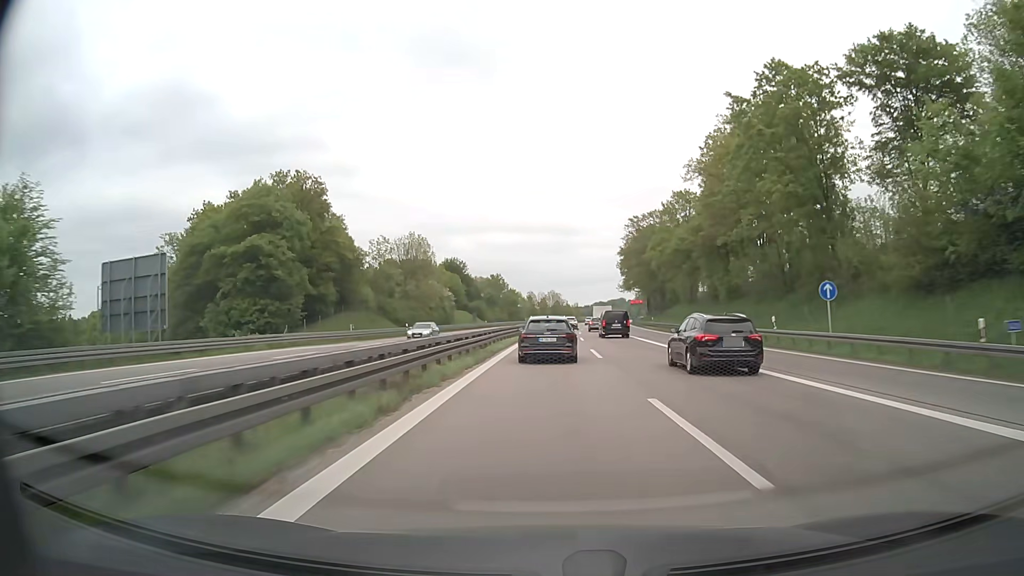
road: motorway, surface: asphalt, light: Day
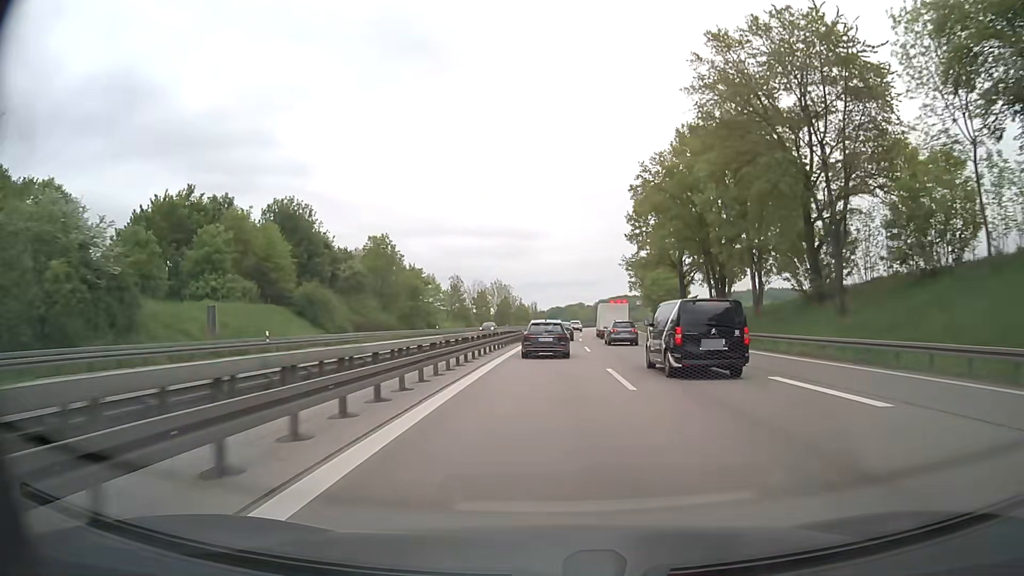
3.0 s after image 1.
(+2.5, +82.3) m; +4°
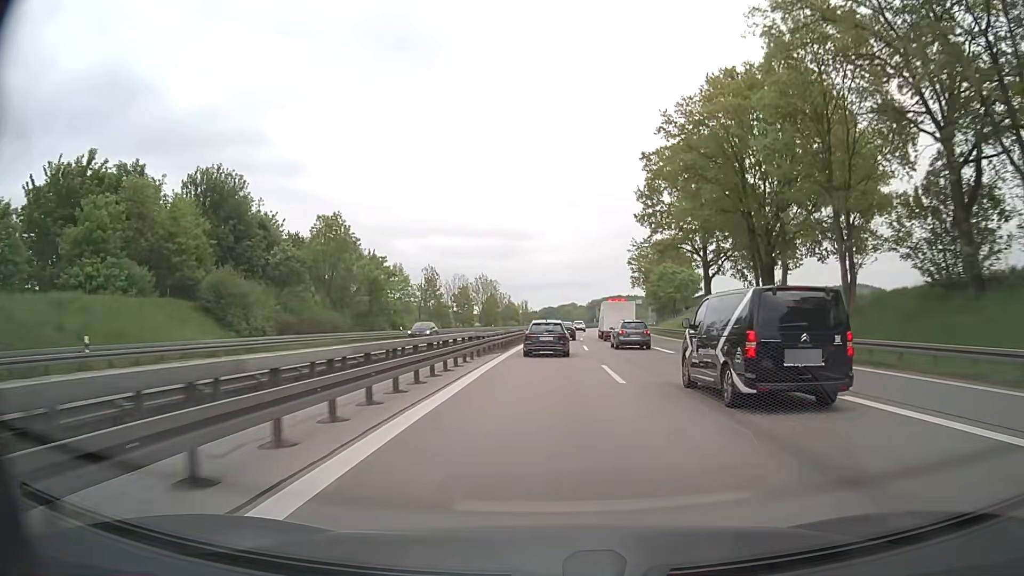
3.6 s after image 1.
(+0.1, +16.6) m; +1°
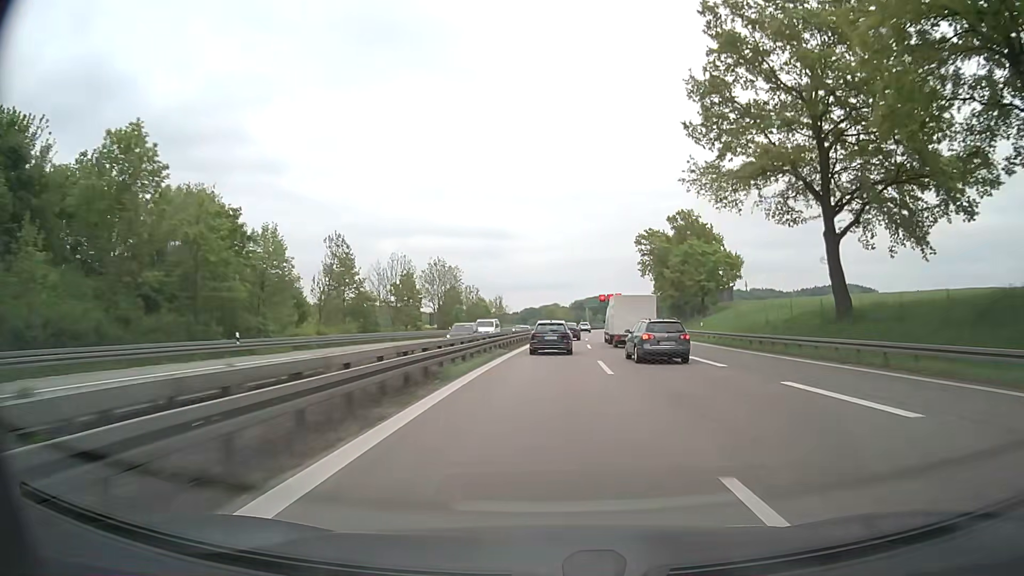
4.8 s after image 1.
(+0.3, +33.5) m; +1°
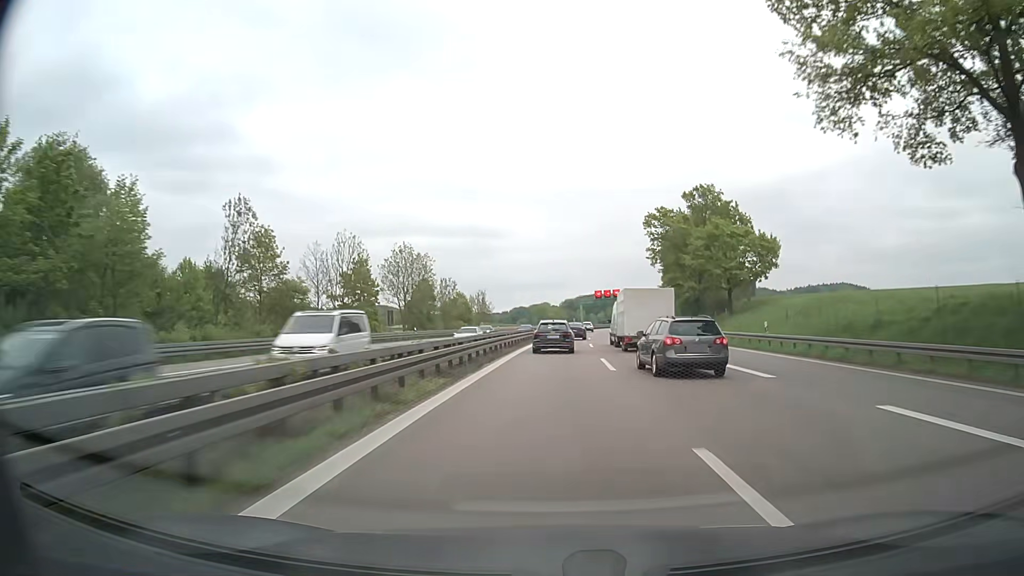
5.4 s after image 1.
(+0.1, +16.9) m; +1°
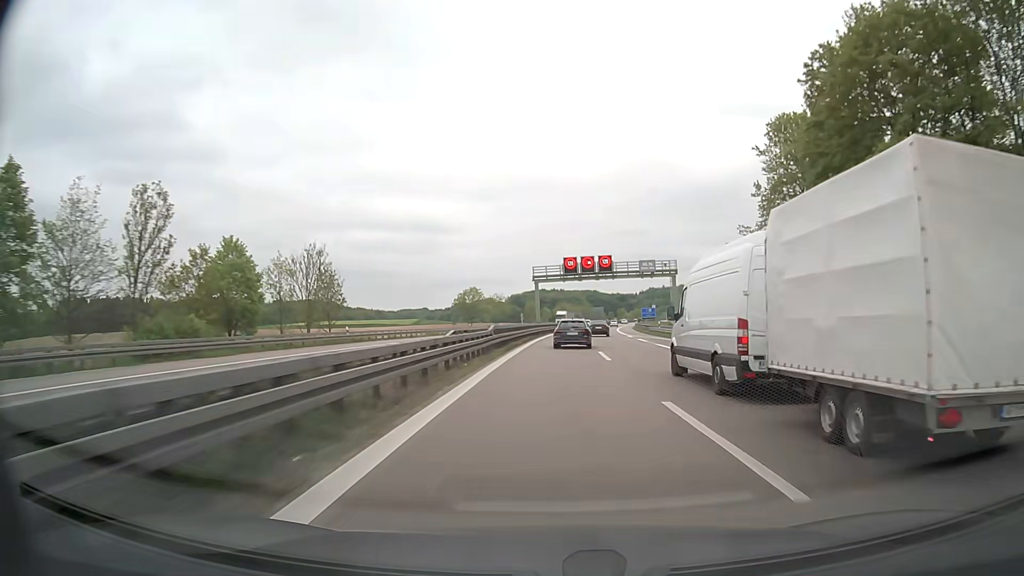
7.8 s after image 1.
(+2.2, +68.5) m; +4°
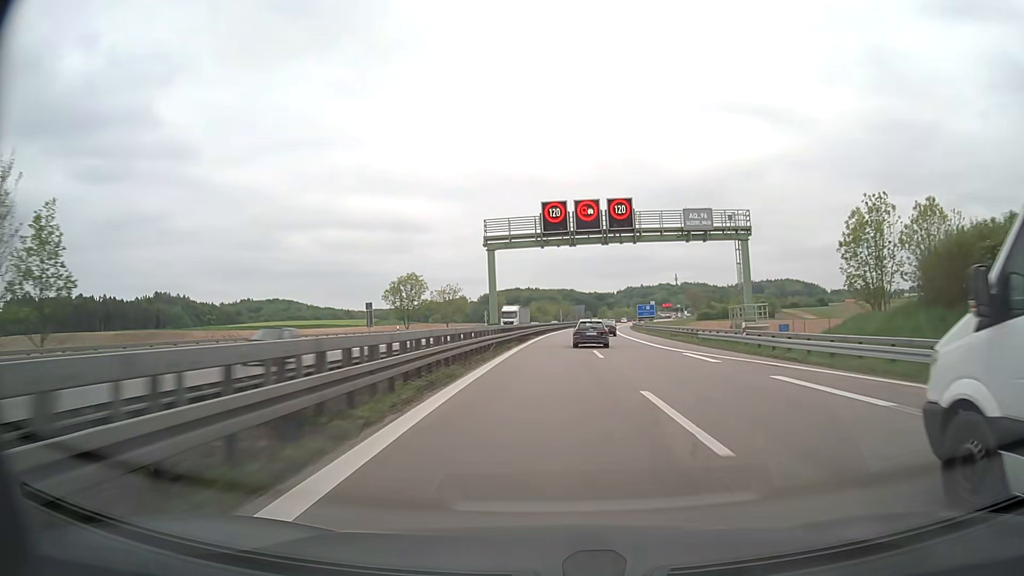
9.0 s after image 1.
(+0.6, +34.5) m; +2°
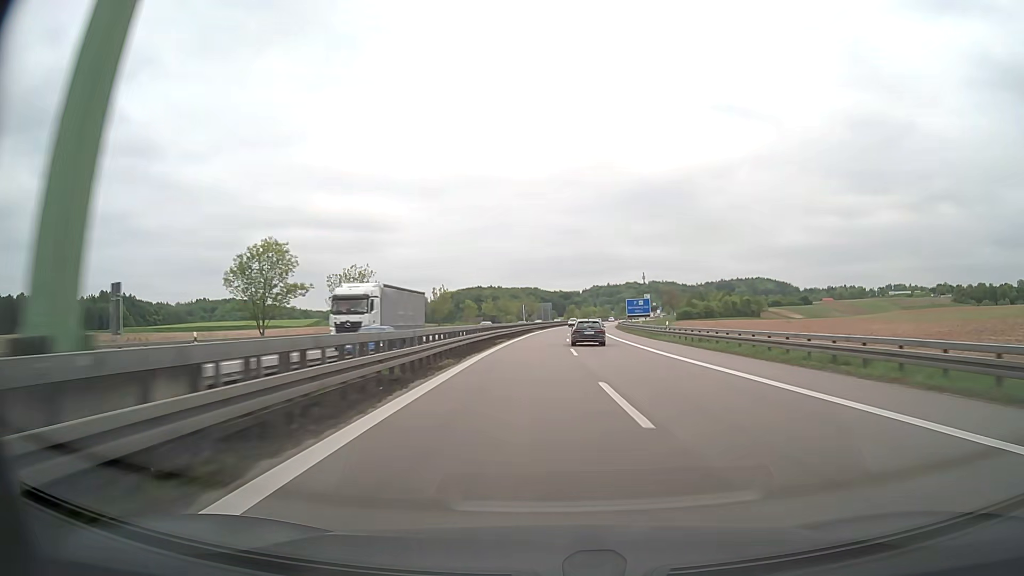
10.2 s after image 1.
(+0.8, +34.6) m; +3°
(0, +10) (0, +20) (+1, +30) (+2, +40) (+2, +50) (+3, +60) (+4, +70) (+5, +80) (+6, +90) (+7, +100) m
